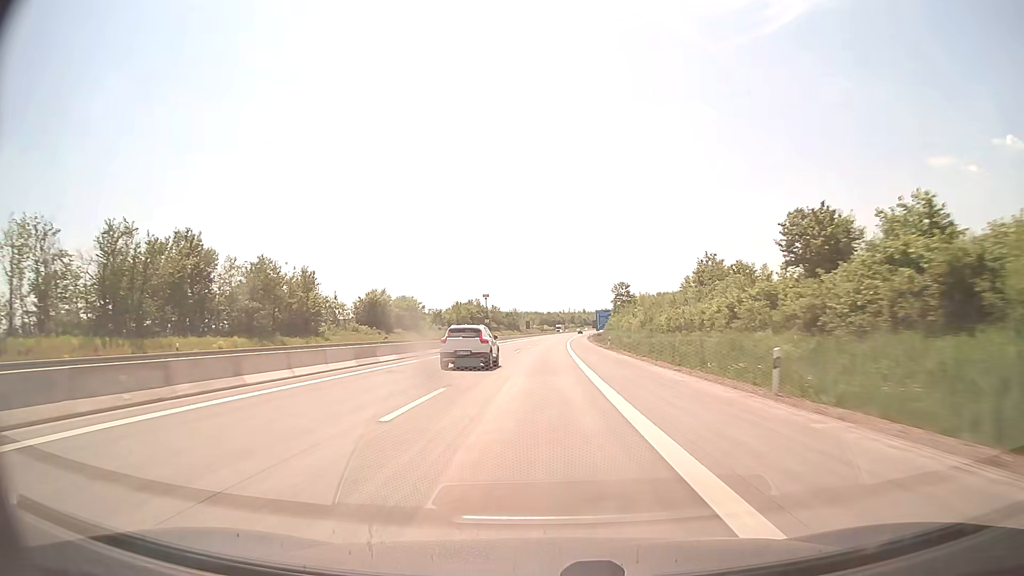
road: motorway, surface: concrete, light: Day
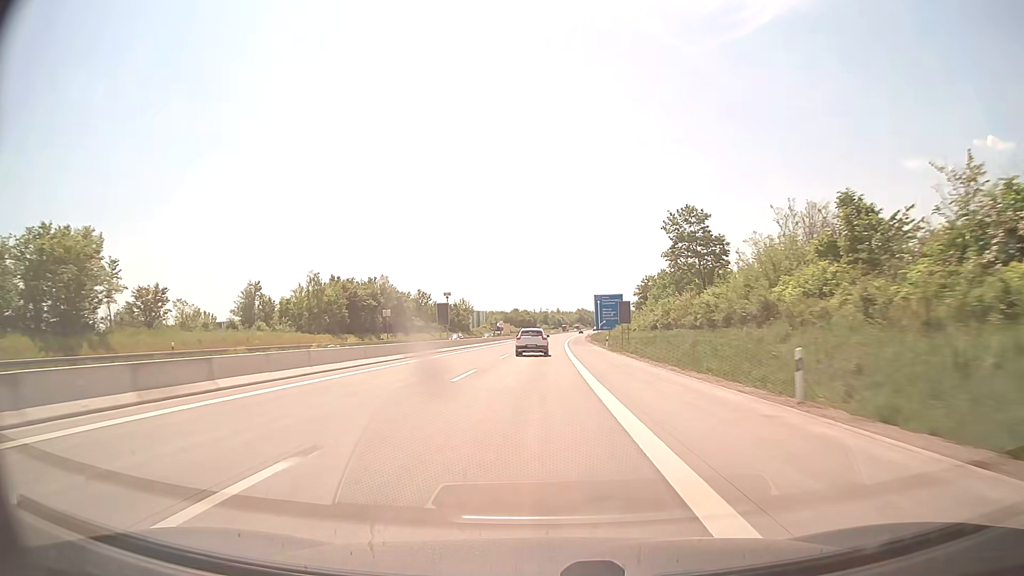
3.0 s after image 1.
(+2.4, +99.1) m; +3°
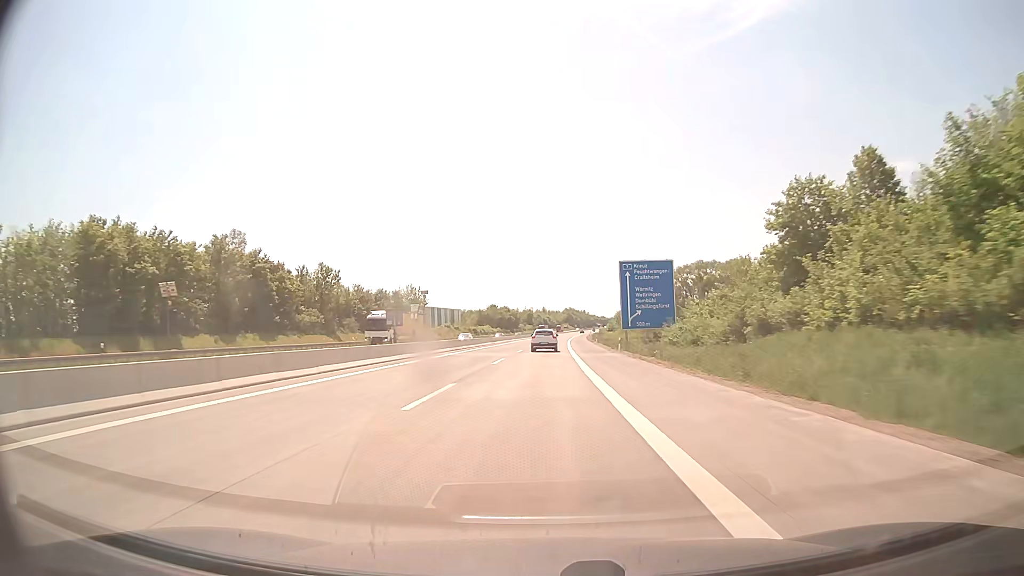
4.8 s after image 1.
(+0.5, +59.4) m; +1°
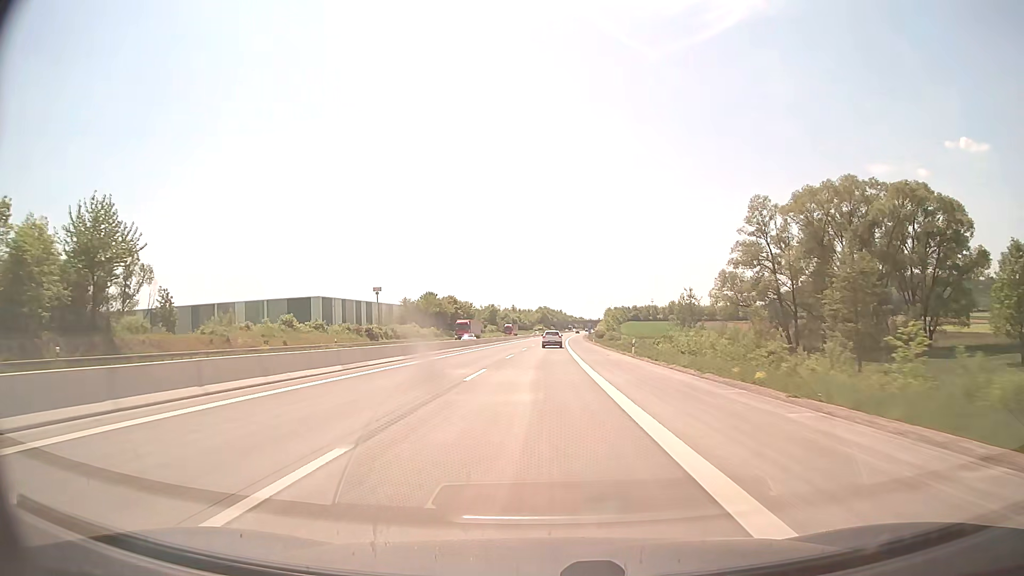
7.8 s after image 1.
(+2.1, +99.0) m; +2°
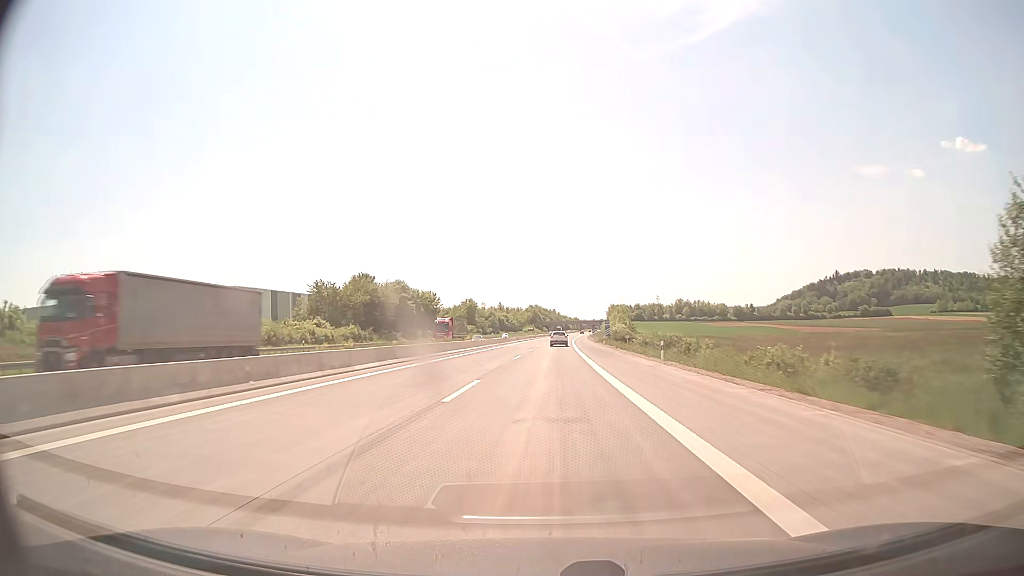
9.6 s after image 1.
(+0.5, +59.4) m; +1°
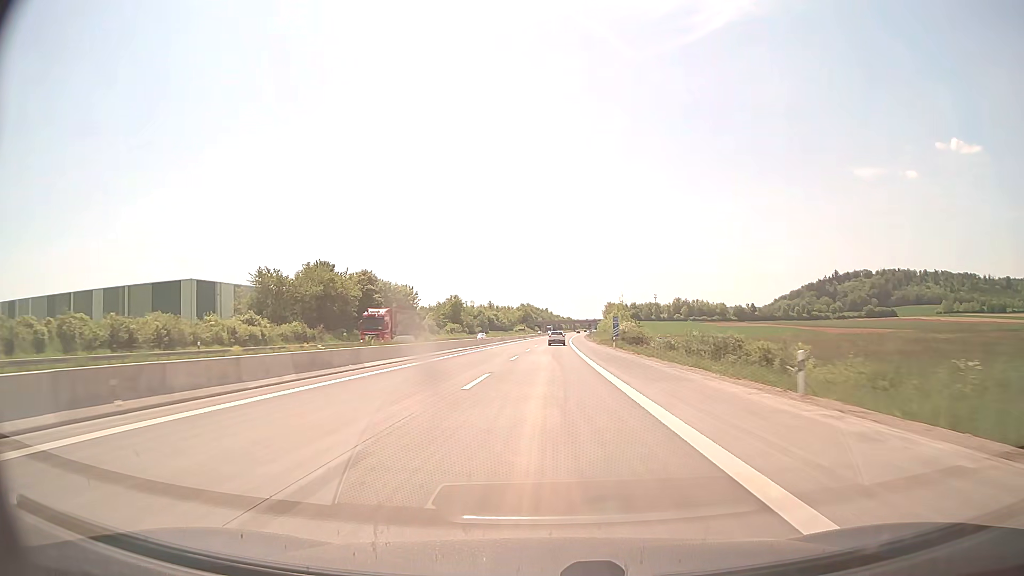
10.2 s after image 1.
(+0.1, +19.8) m; +1°
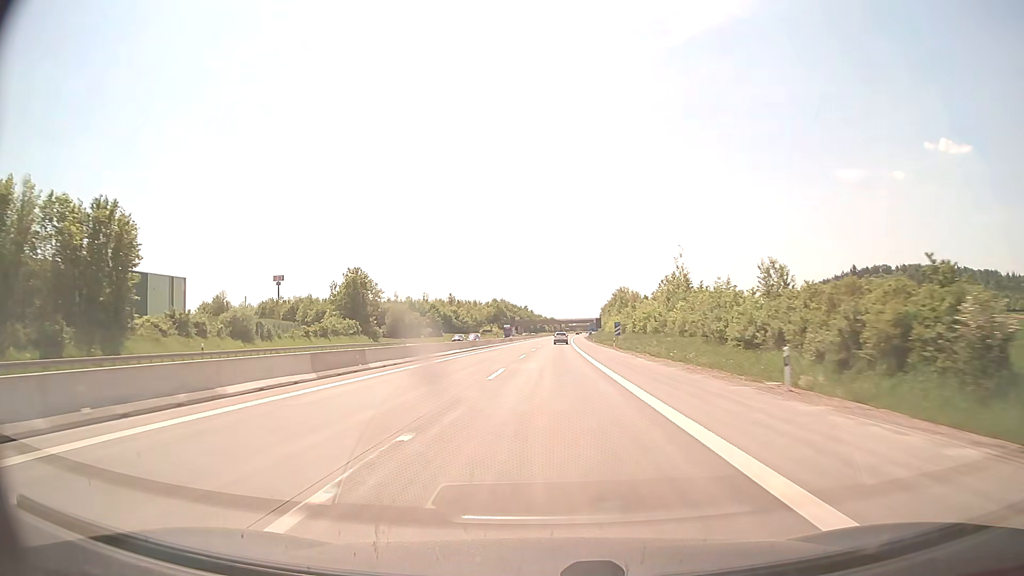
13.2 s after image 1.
(+1.9, +99.0) m; +2°
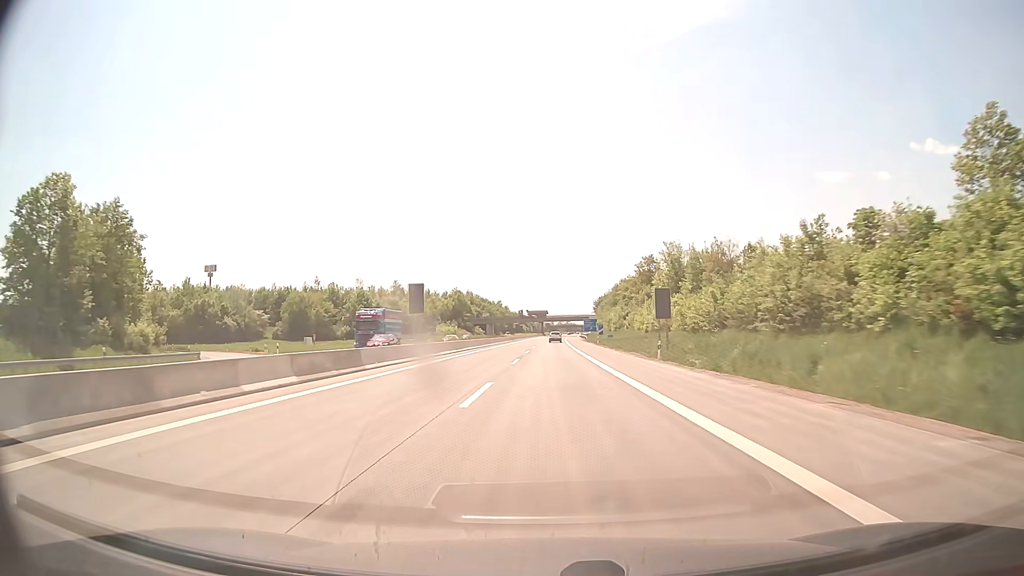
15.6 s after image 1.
(+1.0, +79.2) m; +2°
(0, +10) (0, +20) (0, +30) (0, +40) (0, +50) (+1, +60) (+1, +70) (+1, +80) (+1, +90) (+2, +100) m
